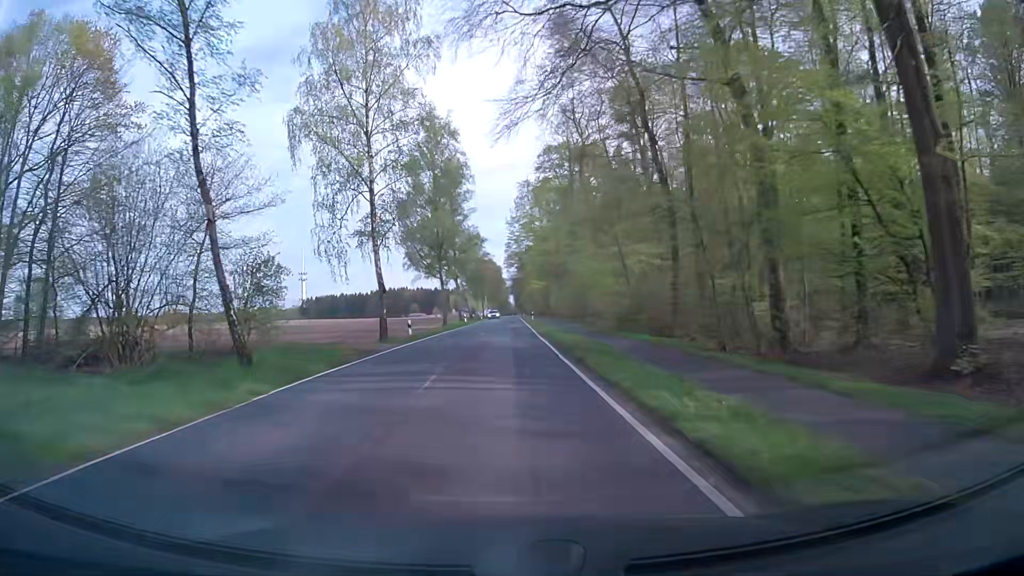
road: secondary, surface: asphalt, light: Day
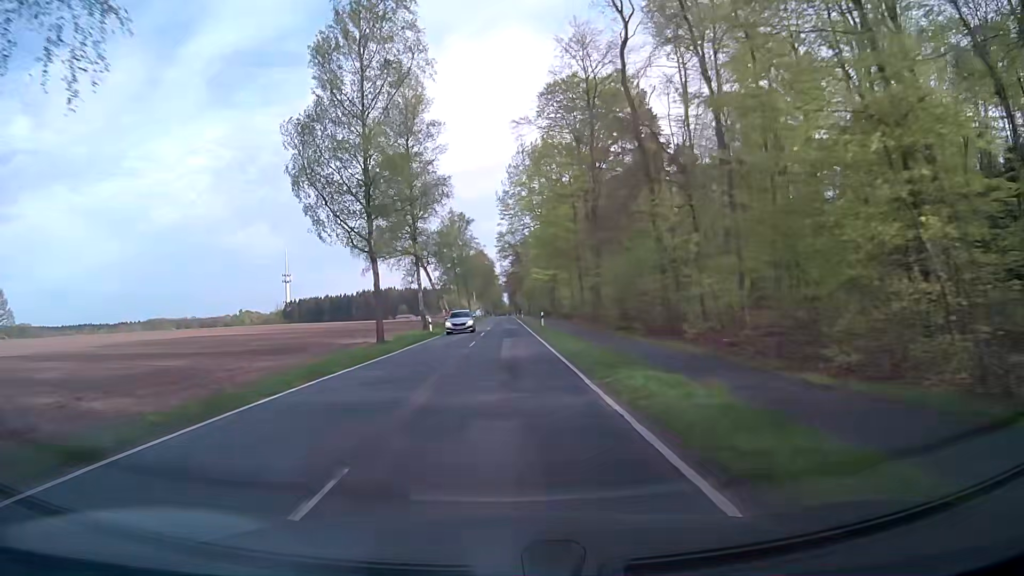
(+0.2, +31.7) m; 0°
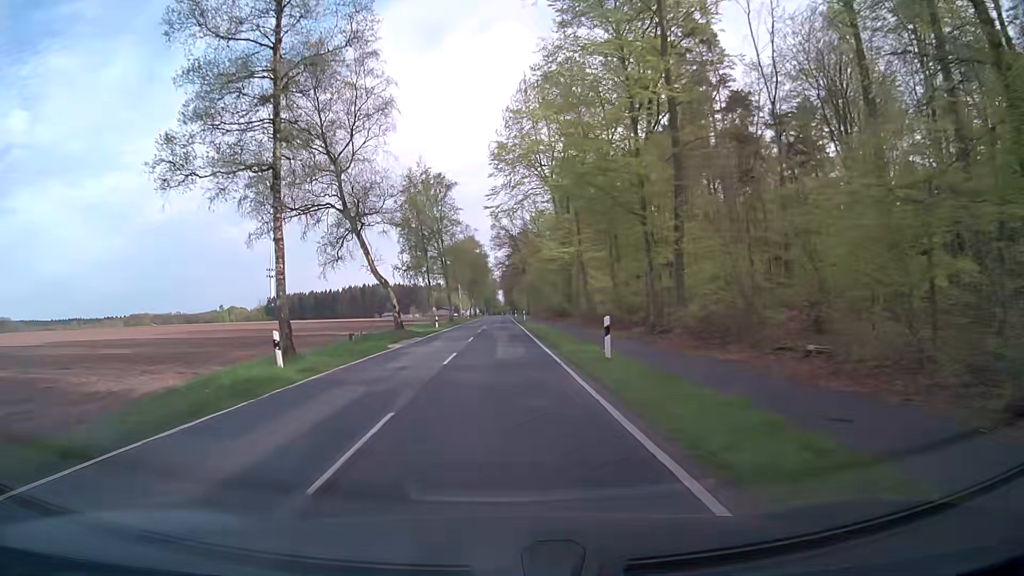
(+0.1, +31.8) m; +1°
(0, +10) (0, +20) (0, +30) (0, +40) (0, +50) (0, +60) (0, +70) (-1, +80) (-1, +90) (-1, +100) m
